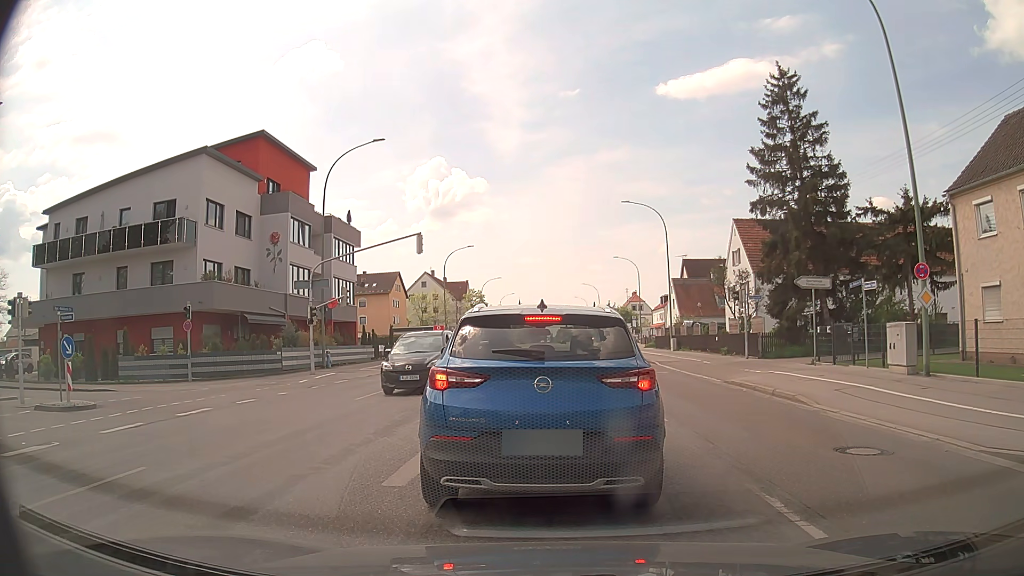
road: tertiary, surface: asphalt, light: Day
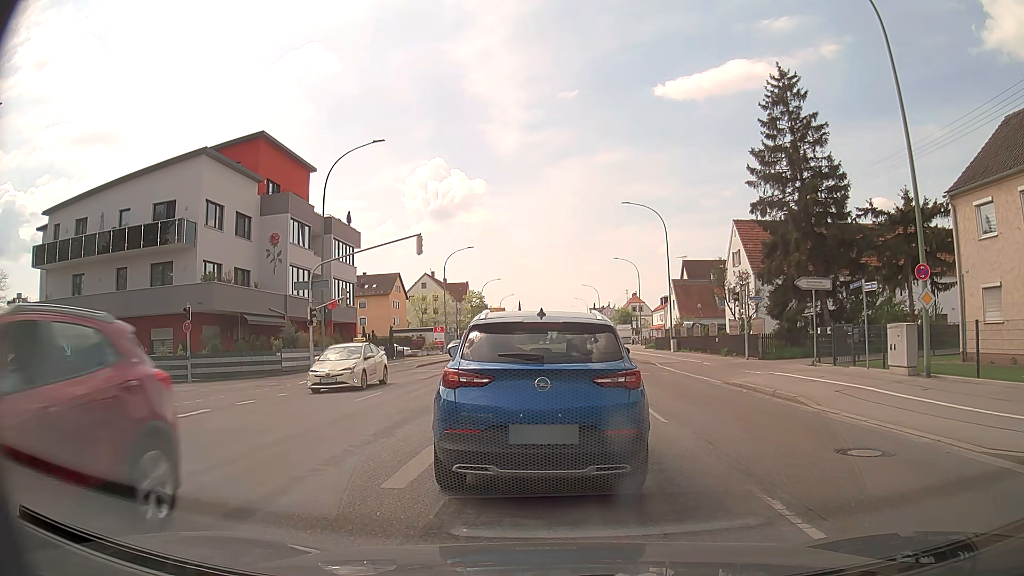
(0.0, 0.0) m; 0°
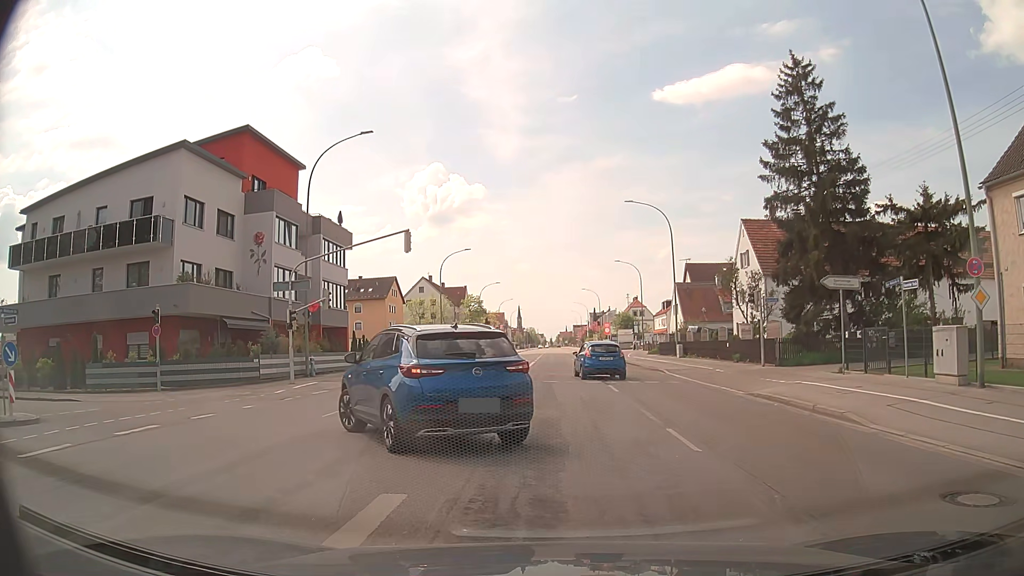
(0.0, +2.8) m; +2°
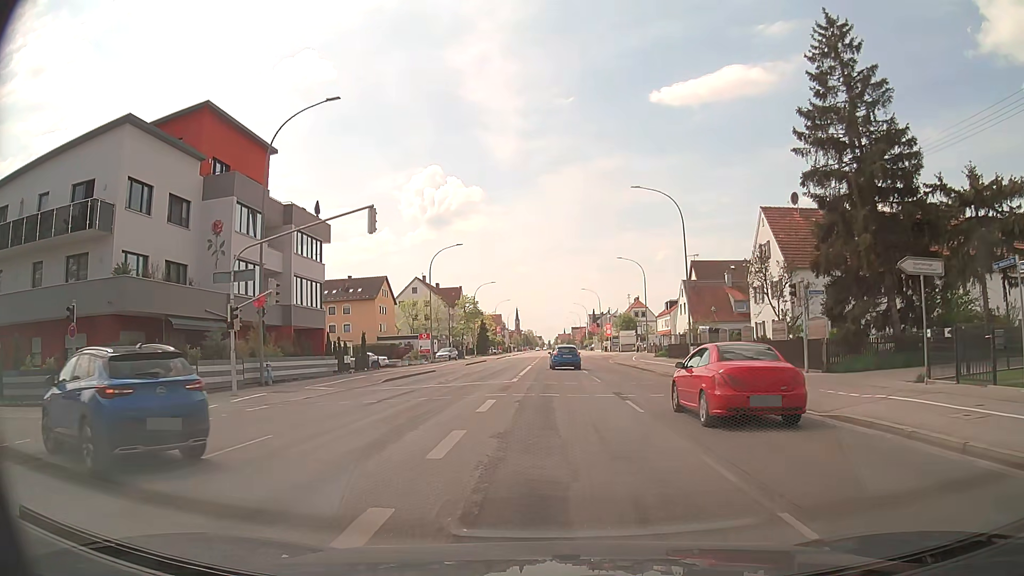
(-0.1, +5.9) m; -1°
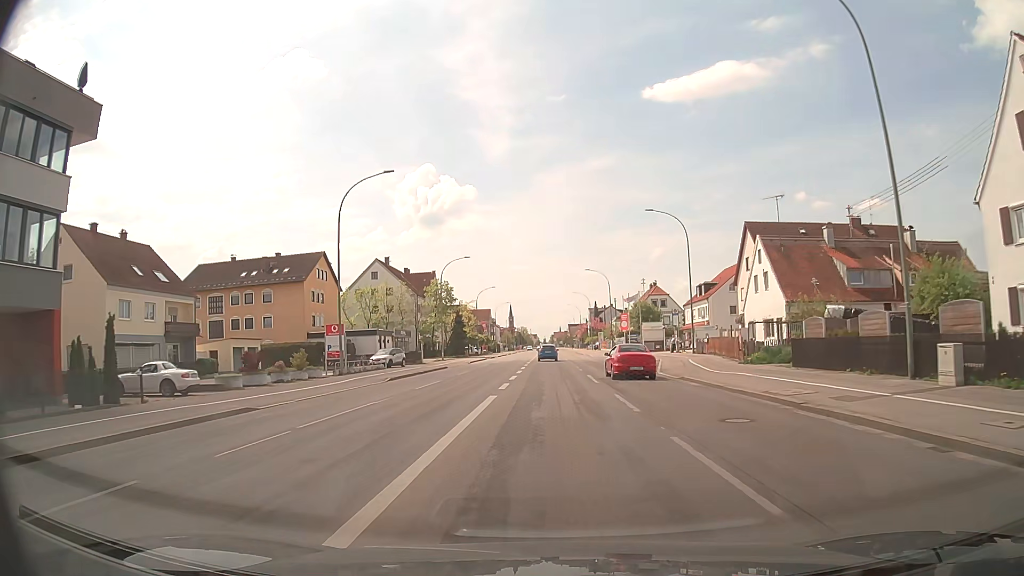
(+0.1, +30.9) m; 0°
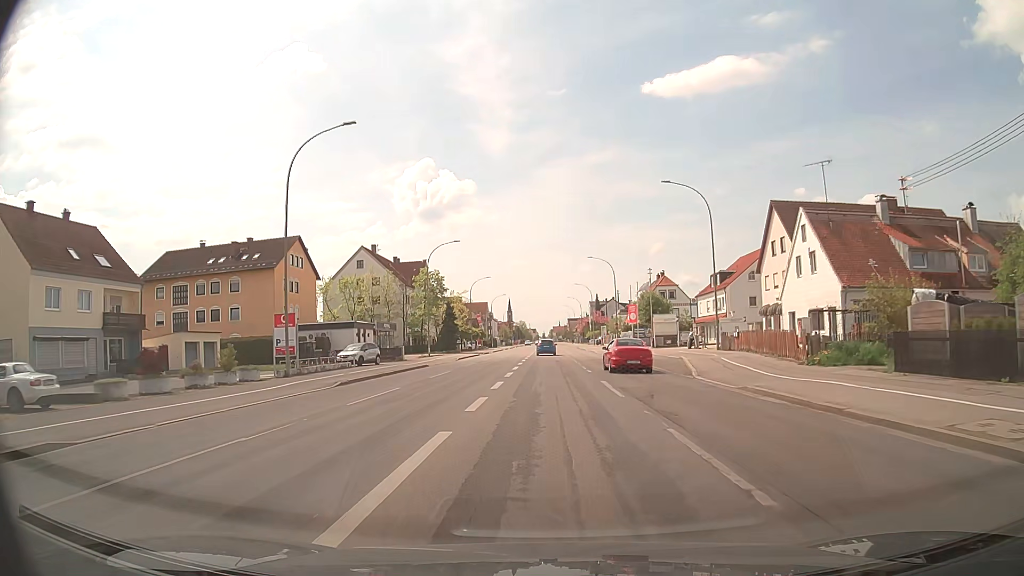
(0.0, +8.6) m; 0°
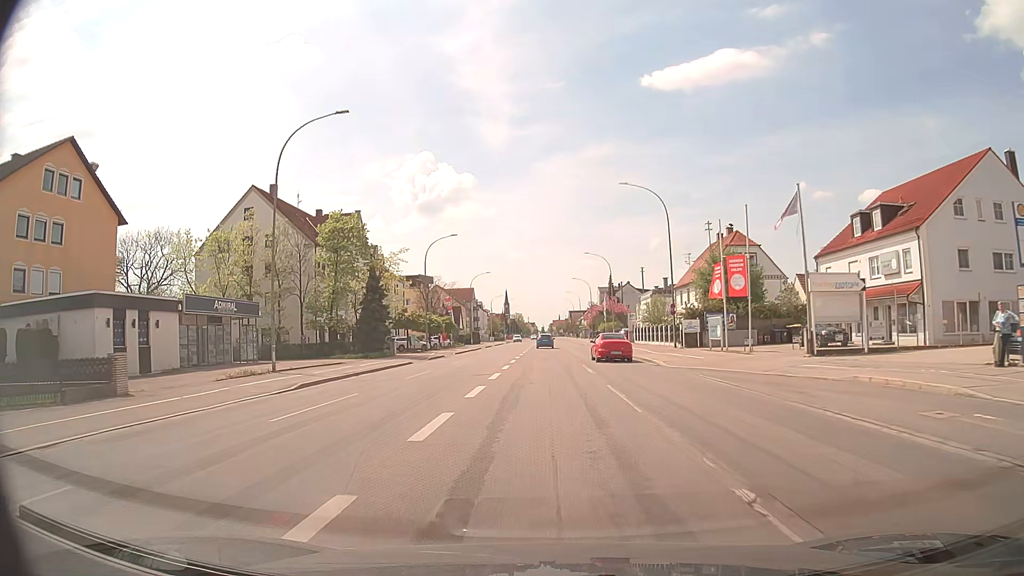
(0.0, +40.2) m; 0°
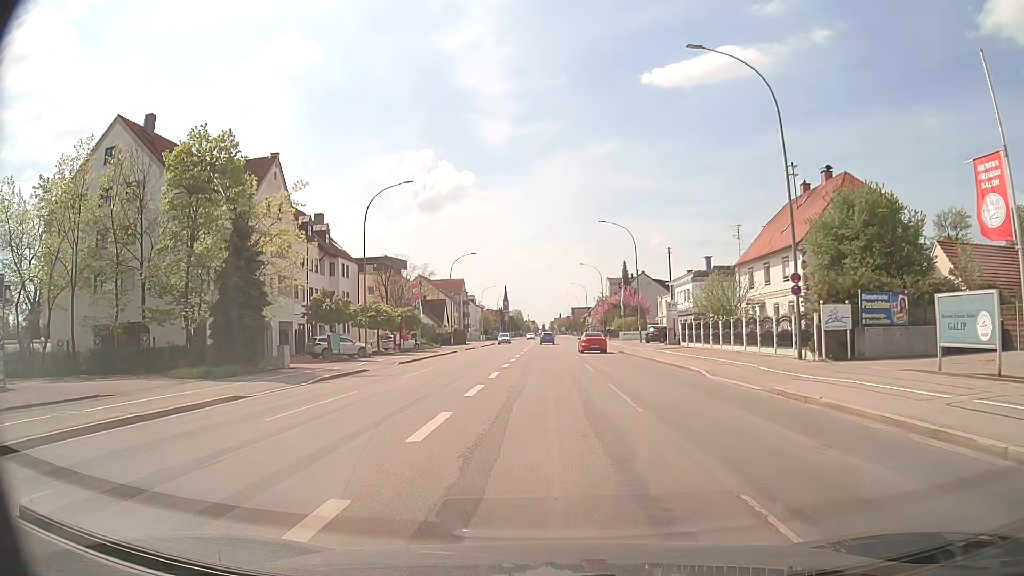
(0.0, +23.6) m; 0°
